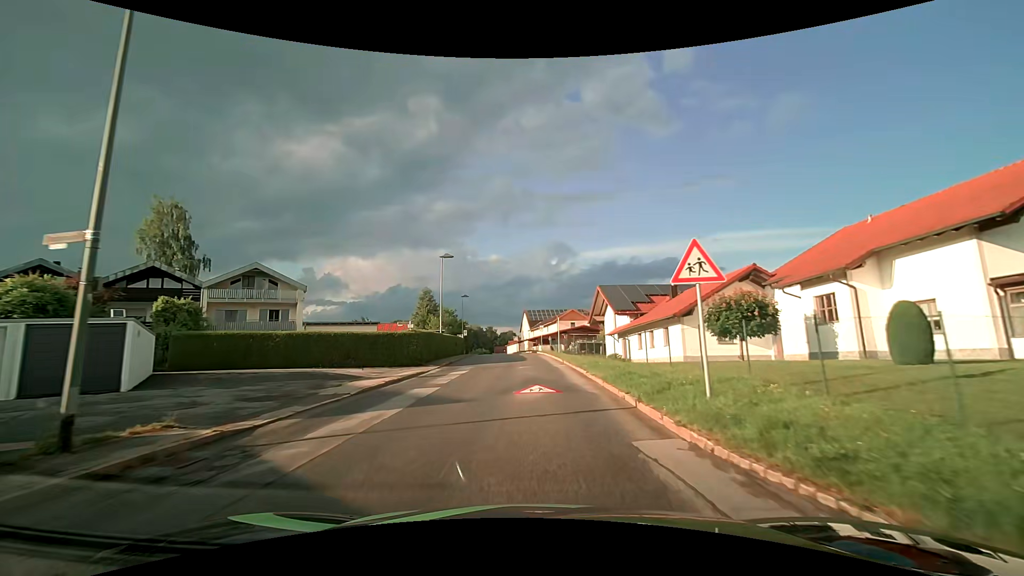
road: residential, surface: asphalt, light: Day
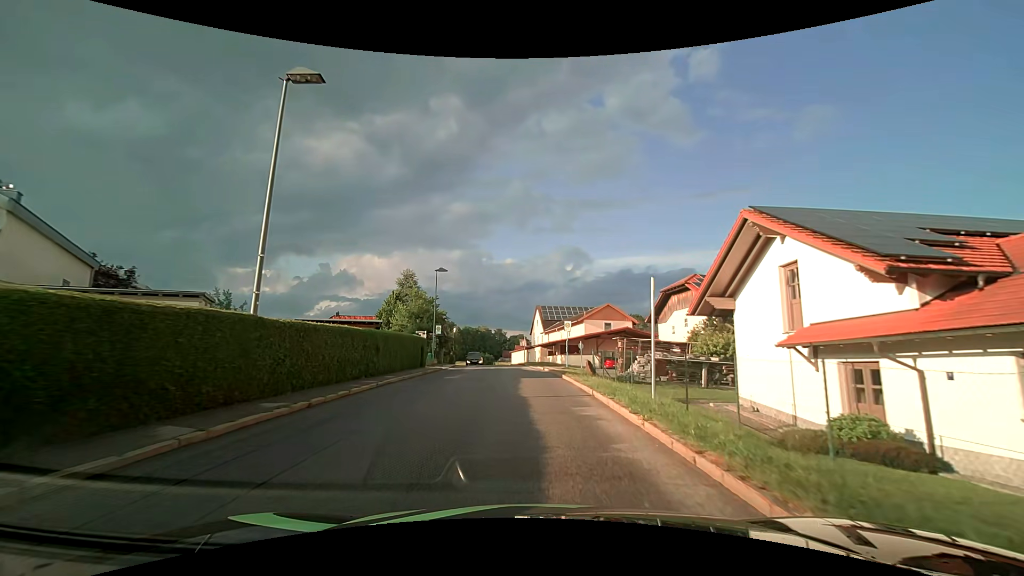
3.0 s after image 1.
(-0.7, +27.1) m; -2°
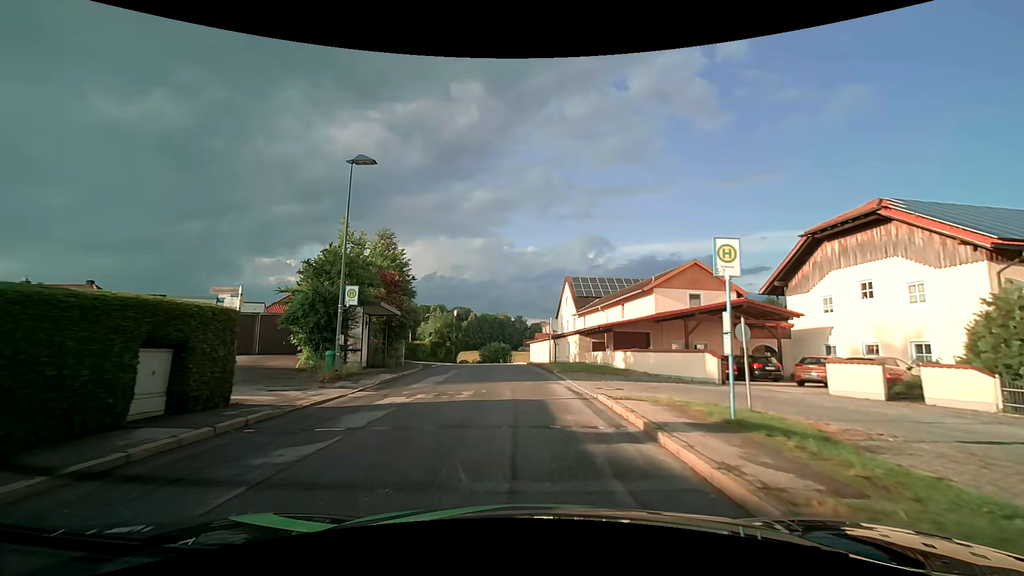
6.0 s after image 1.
(-0.6, +24.1) m; -3°
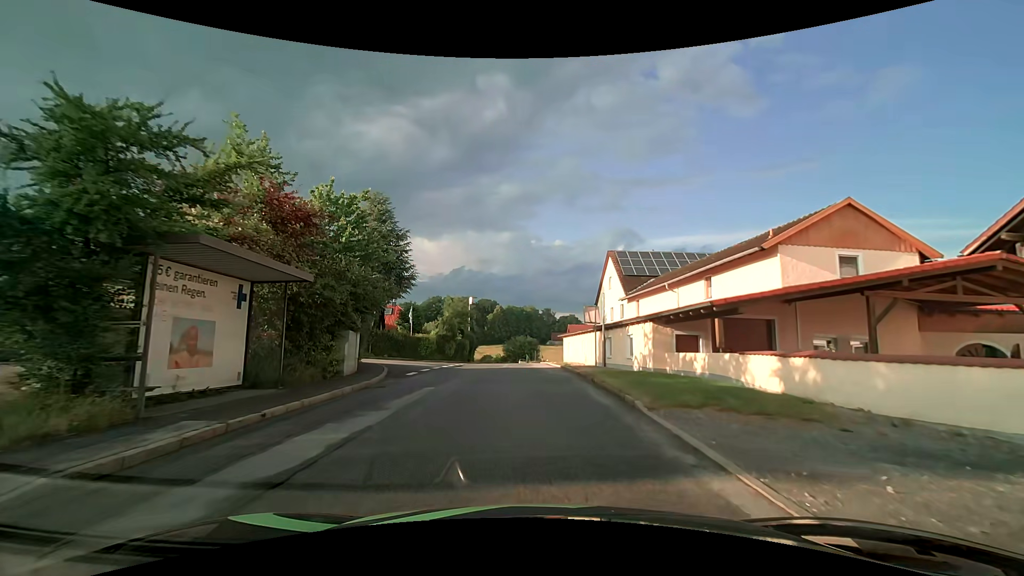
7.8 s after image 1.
(-0.3, +13.0) m; -3°
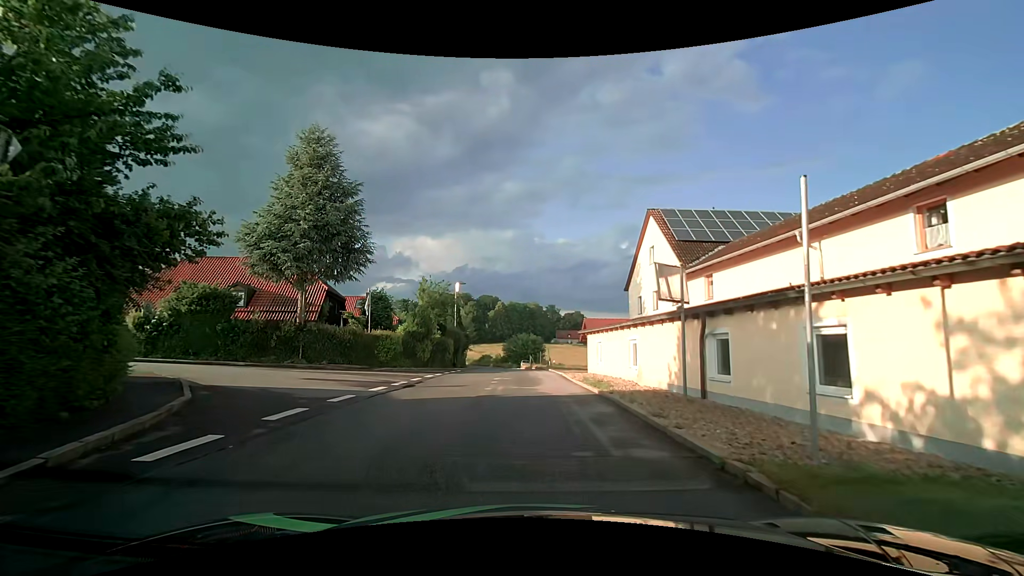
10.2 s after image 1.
(-0.1, +13.8) m; 0°
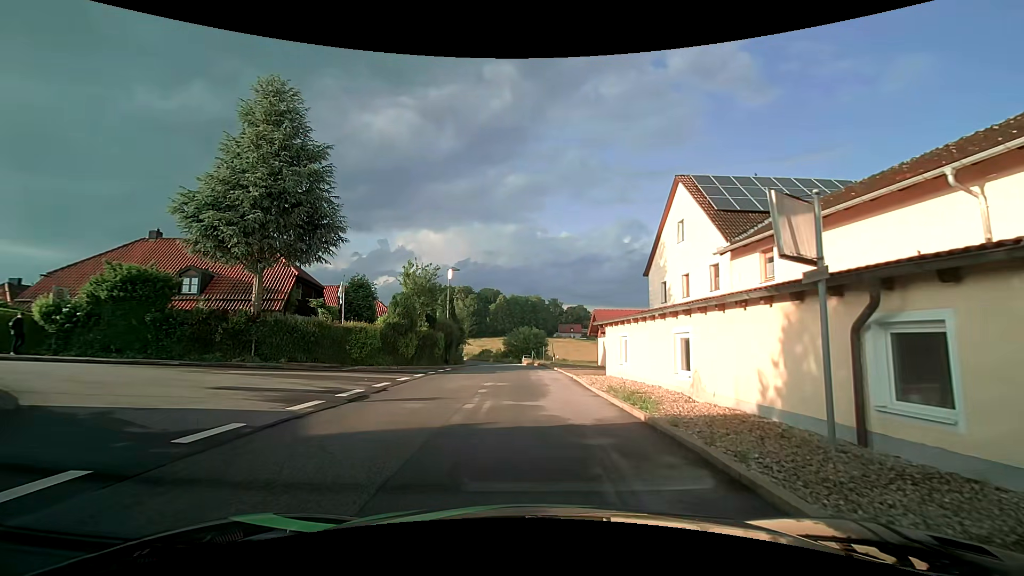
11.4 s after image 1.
(0.0, +5.3) m; -1°
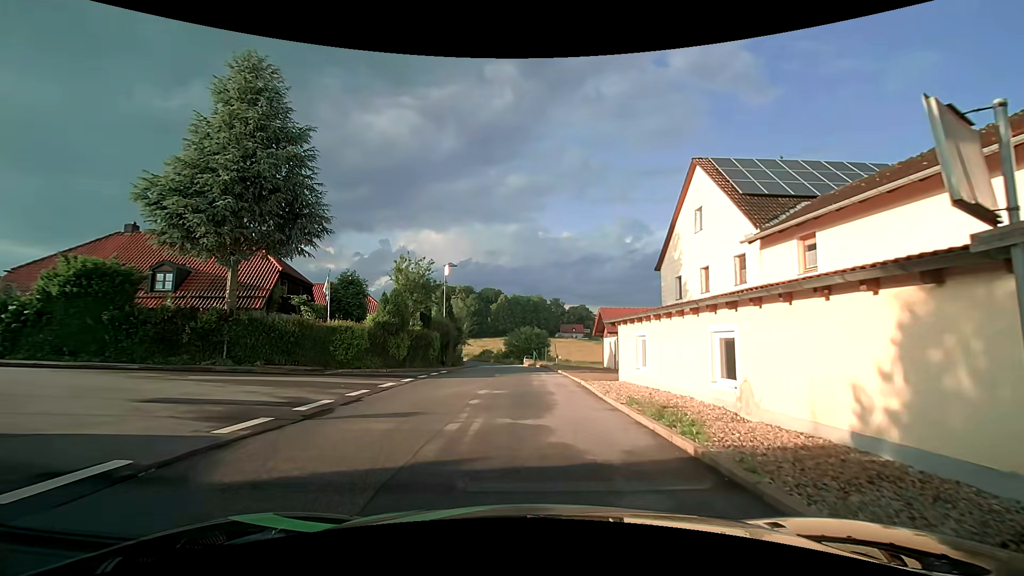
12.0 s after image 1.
(0.0, +2.4) m; +1°
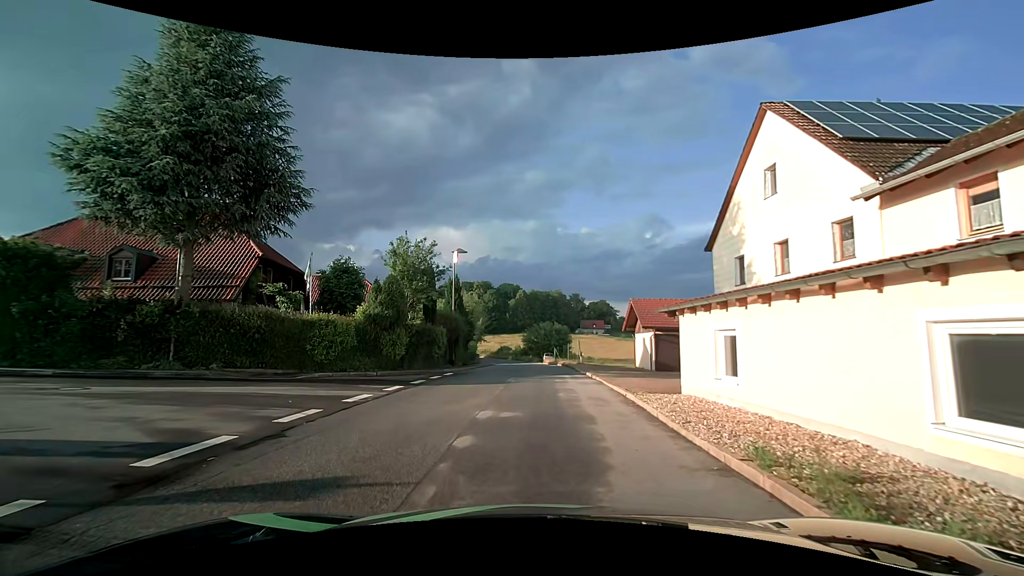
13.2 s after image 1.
(-0.1, +4.9) m; -2°
